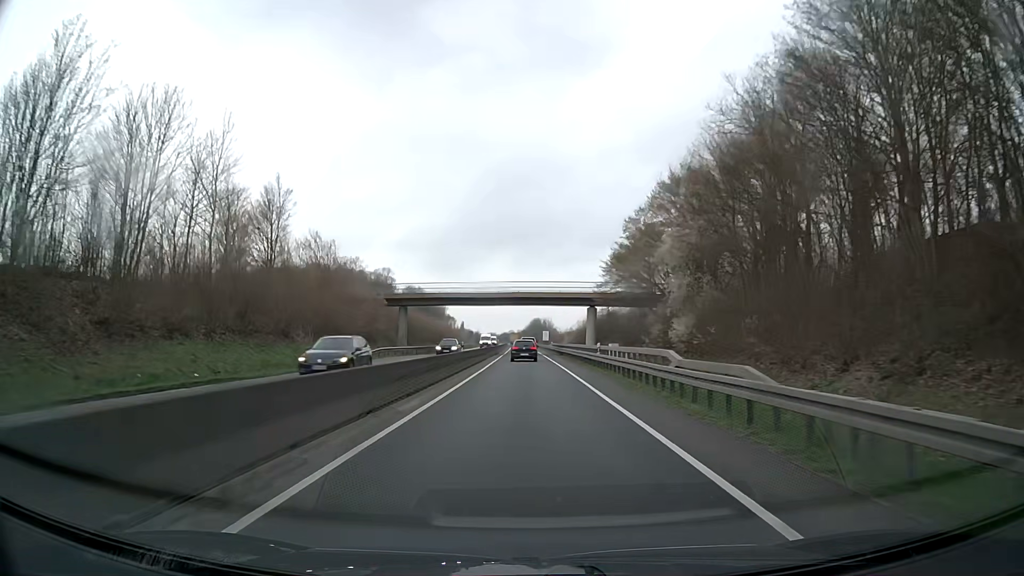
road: trunk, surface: asphalt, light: Day
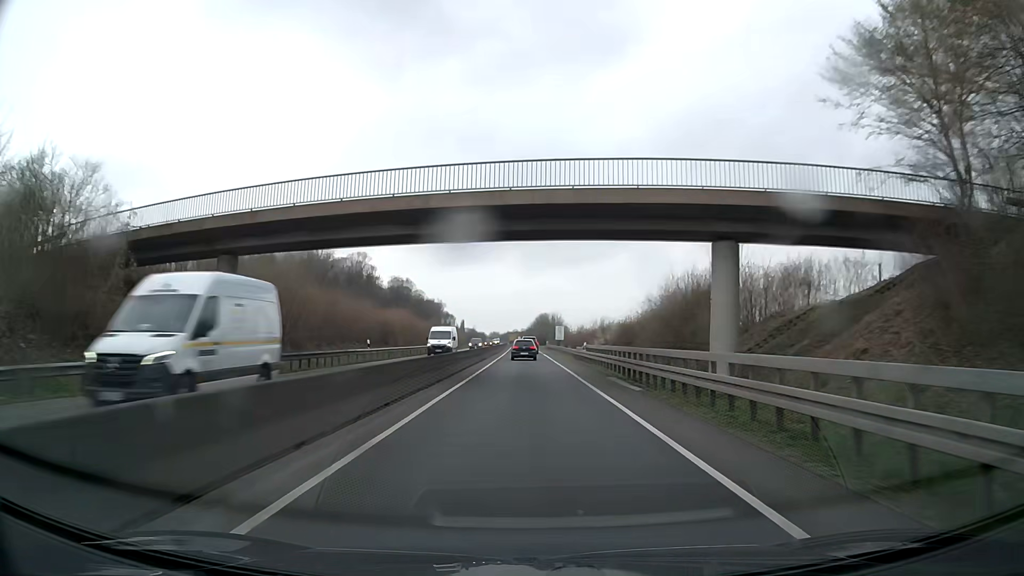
(-0.3, +44.4) m; -1°
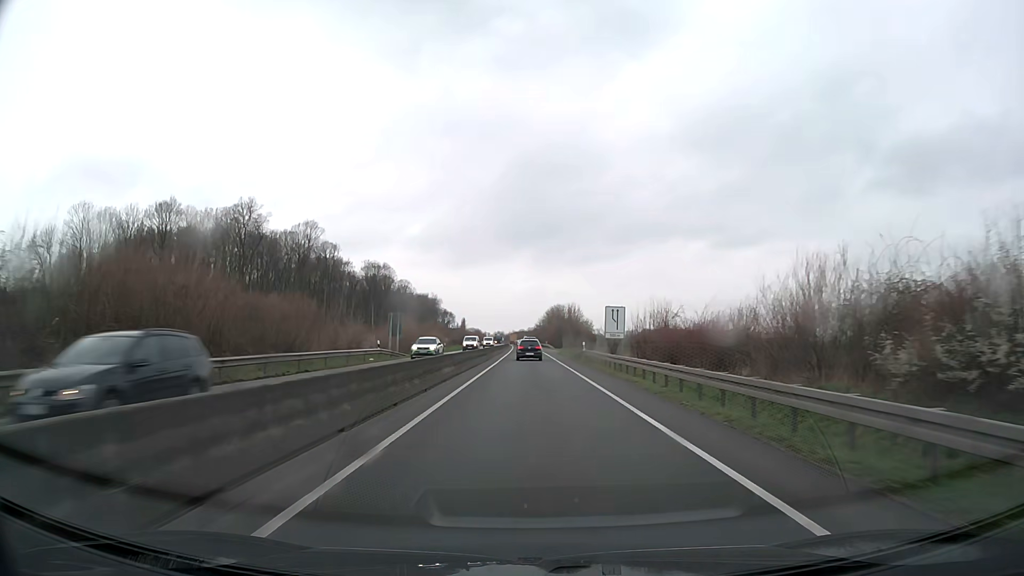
(-0.2, +56.4) m; -1°
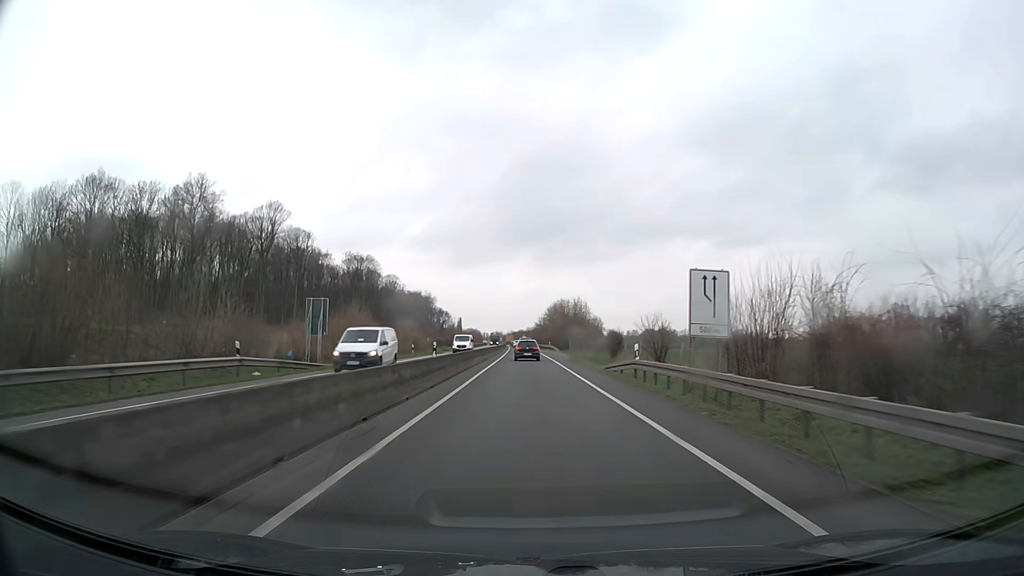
(0.0, +22.6) m; 0°
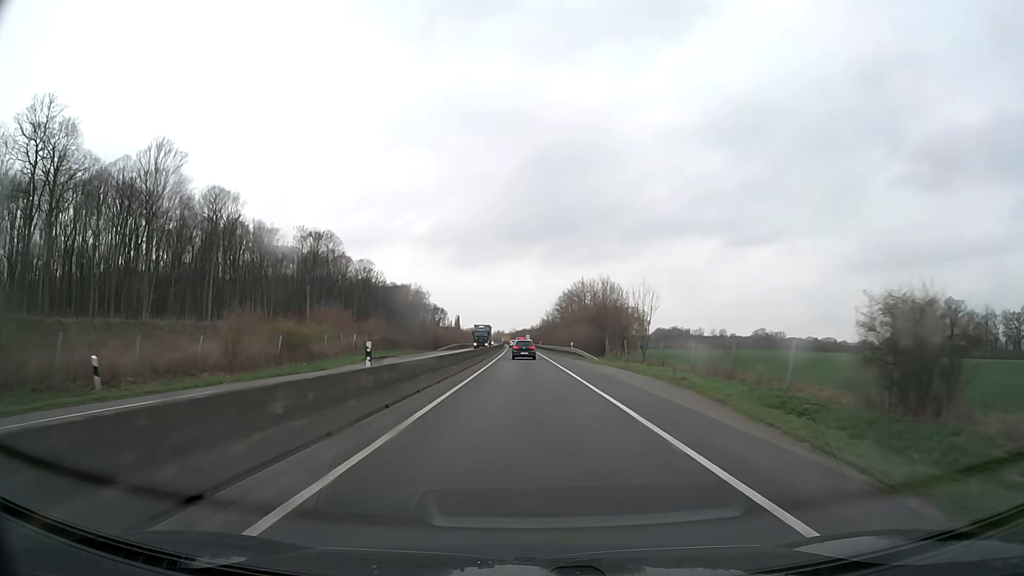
(-0.1, +46.3) m; 0°
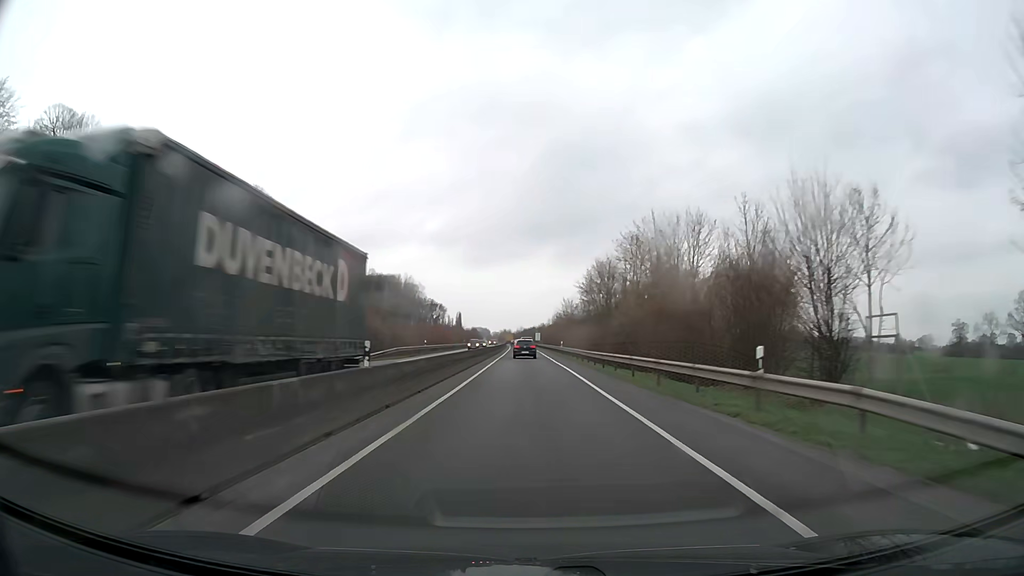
(-0.3, +48.6) m; -1°
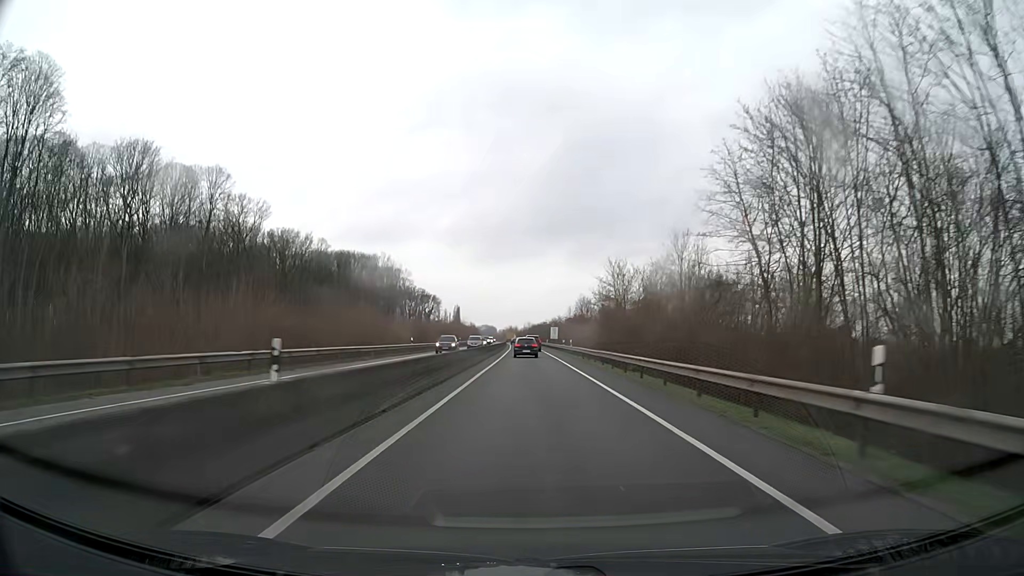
(-0.5, +61.6) m; -1°
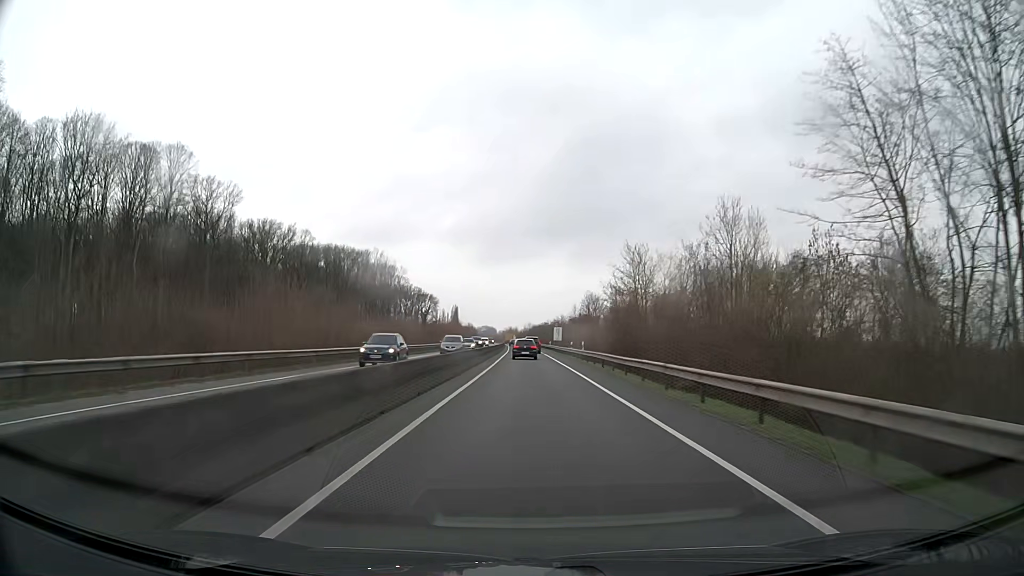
(0.0, +12.3) m; 0°
(0, +10) (0, +20) (0, +30) (0, +40) (0, +50) (0, +60) (0, +70) (0, +80) (-1, +90) (-1, +100) m
